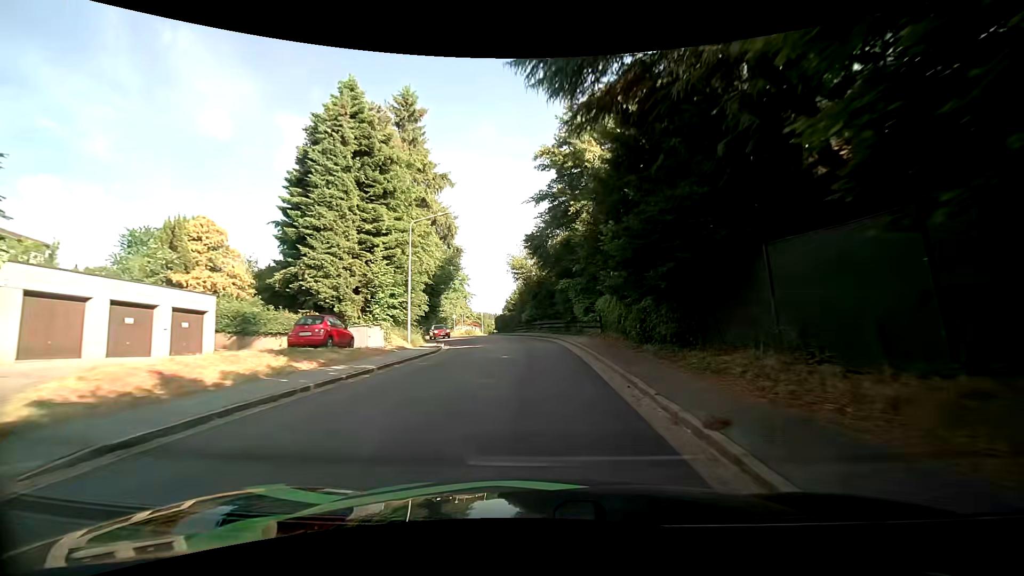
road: tertiary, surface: asphalt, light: Day
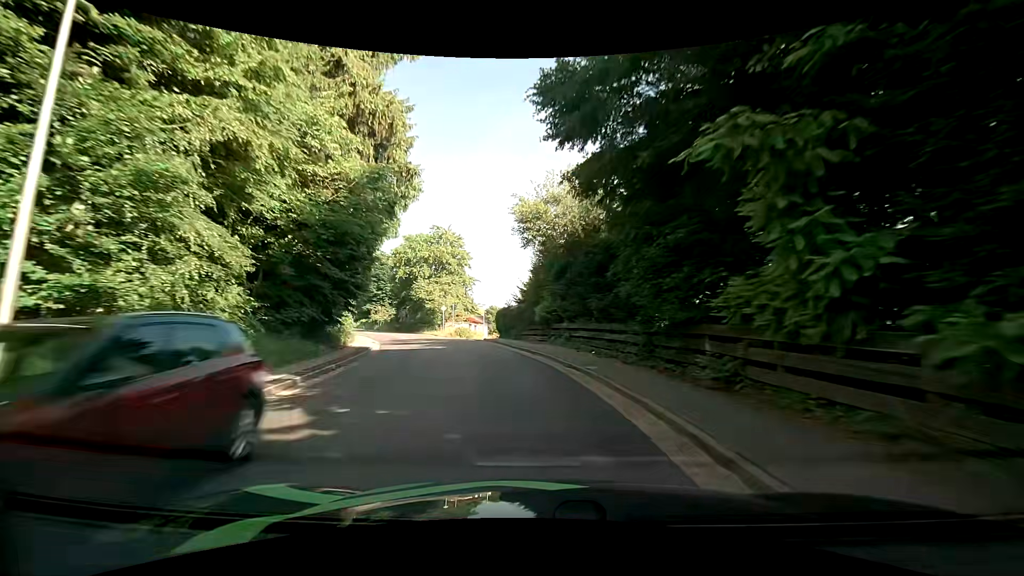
(+0.1, +22.3) m; -1°
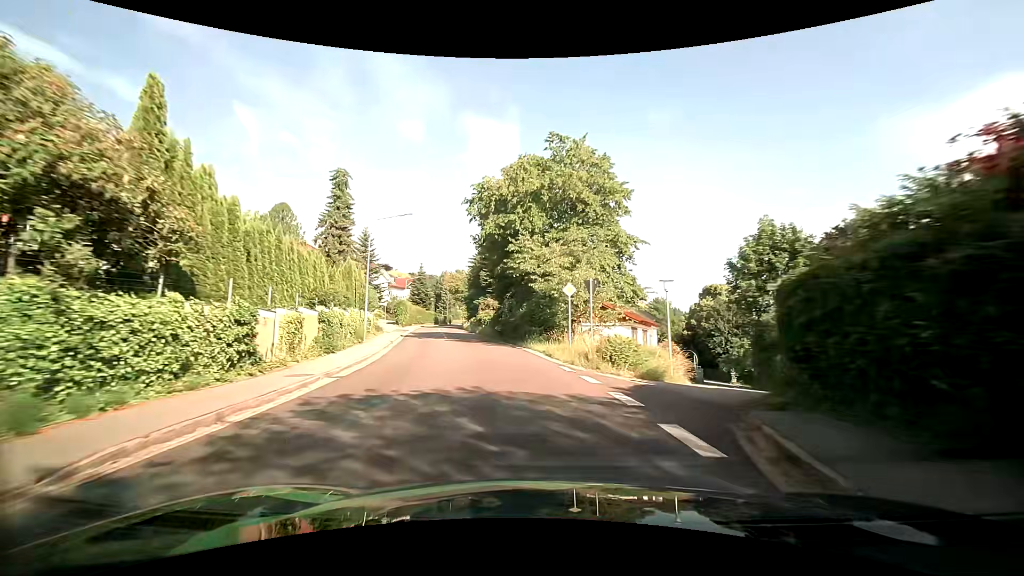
(-4.3, +29.9) m; -16°
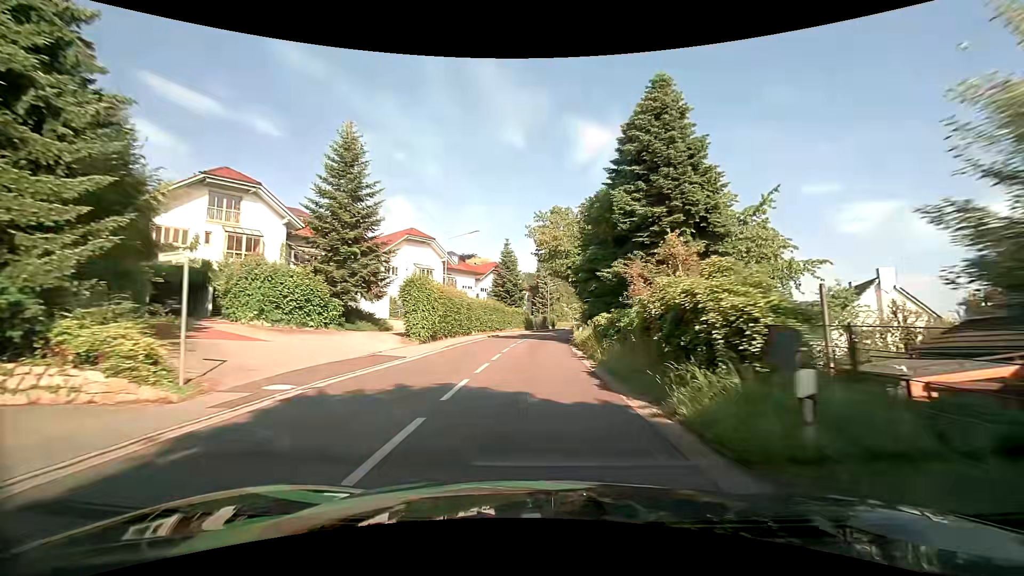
(-7.1, +42.9) m; -14°
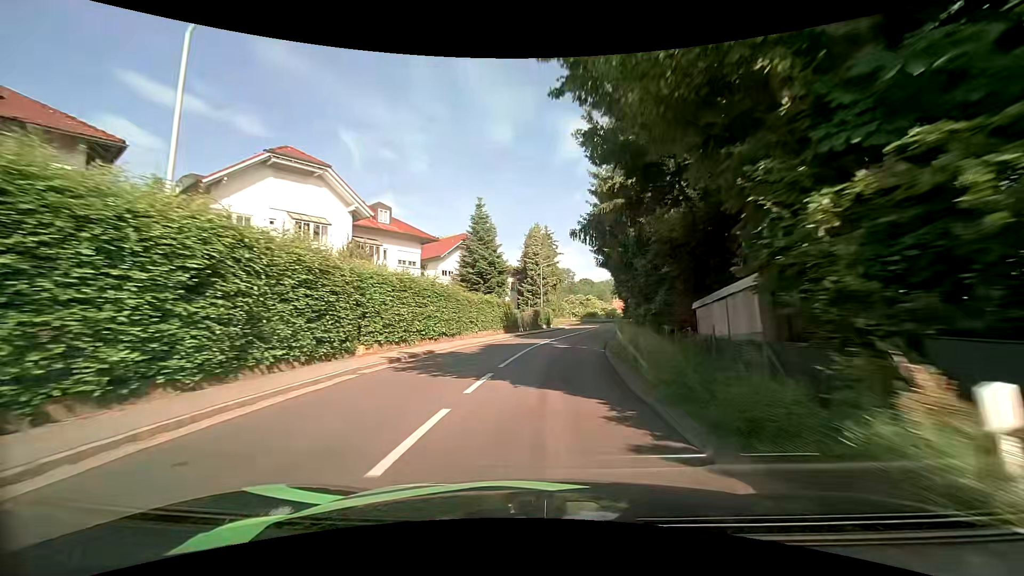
(-0.2, +26.3) m; 0°
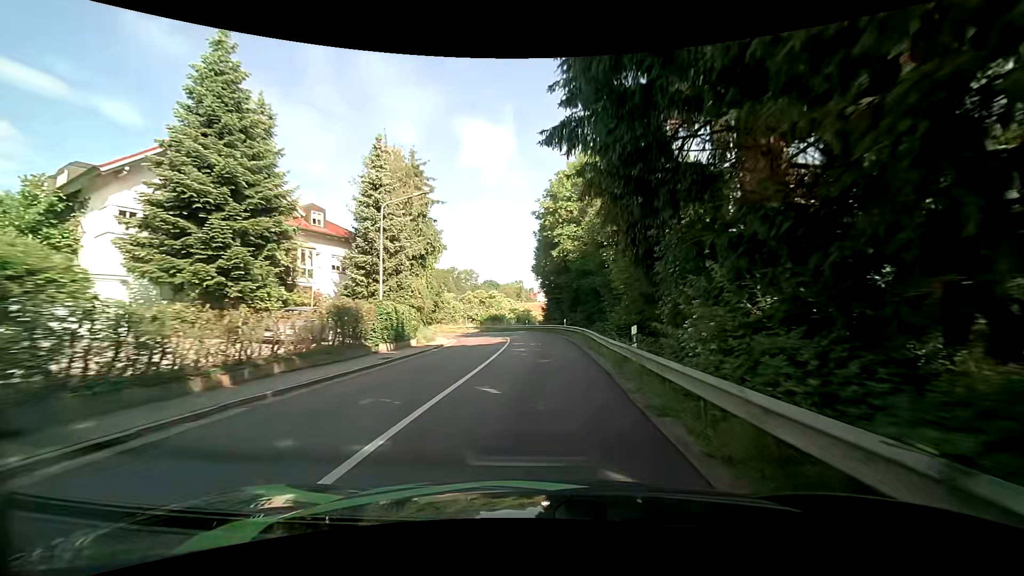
(+2.8, +32.8) m; +11°
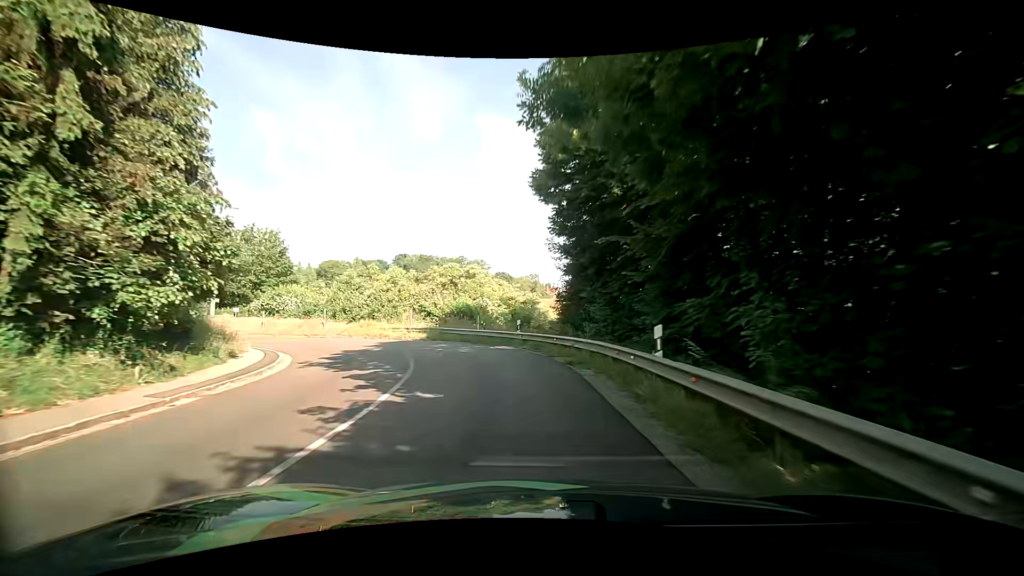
(+0.3, +31.8) m; -2°
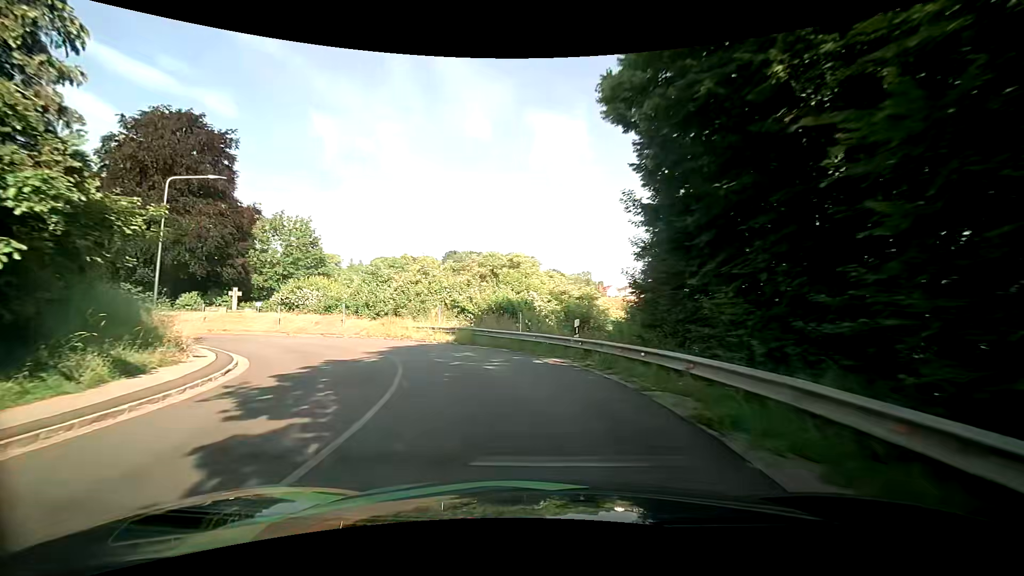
(-0.3, +7.1) m; -5°
(-1, +10) (-4, +19) (-10, +27) (-18, +33) (-28, +36) (-38, +37) (-48, +36) (-57, +33) (-67, +31) (-77, +29) m
